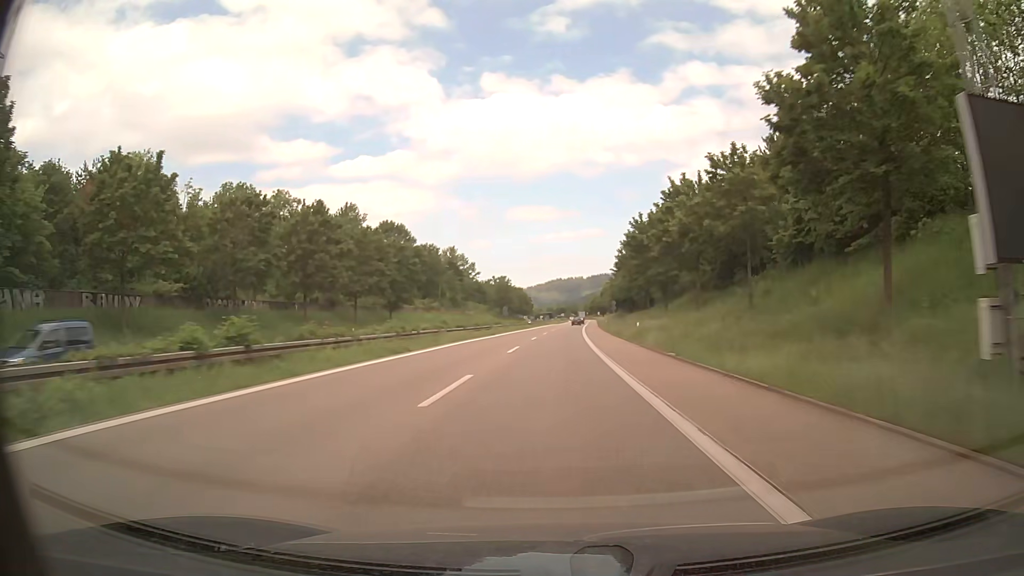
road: trunk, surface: asphalt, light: Day
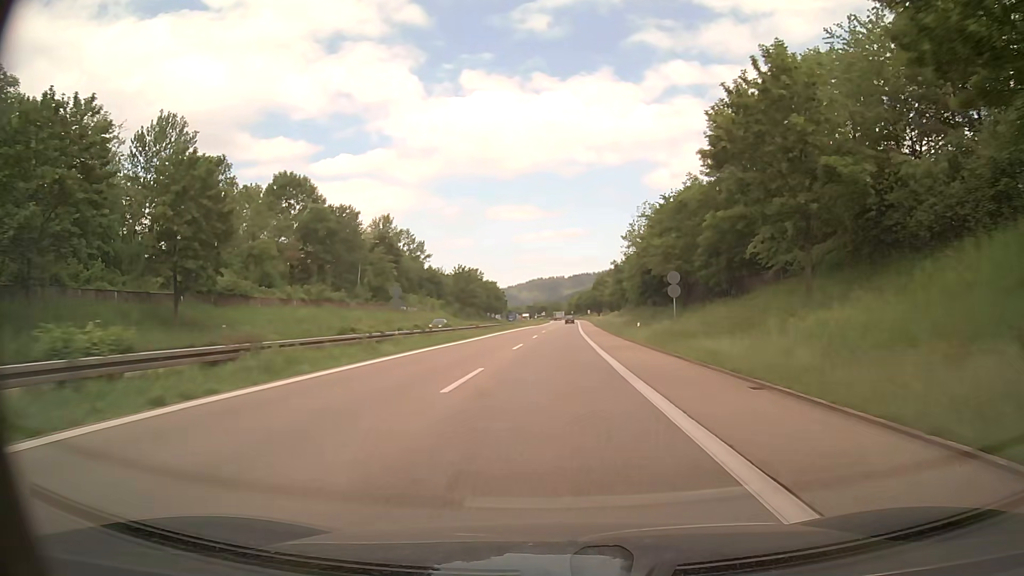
(+0.8, +50.0) m; +2°
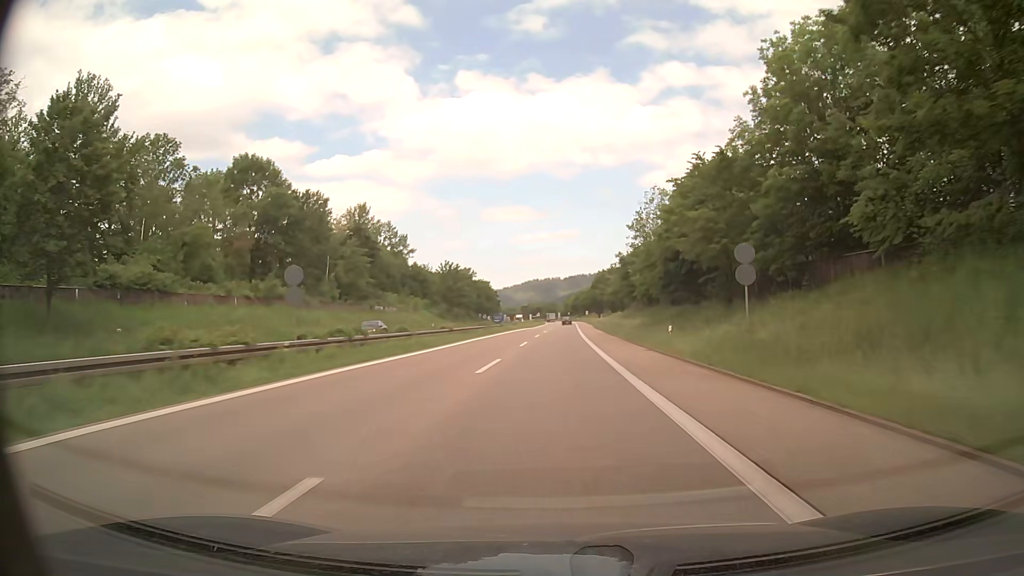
(0.0, +12.5) m; 0°
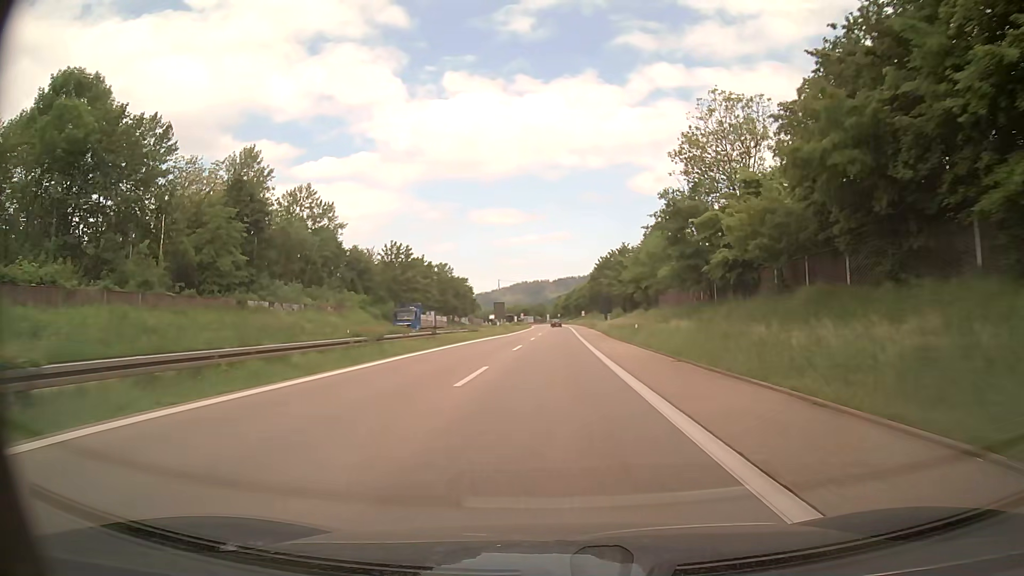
(+0.3, +37.6) m; +1°
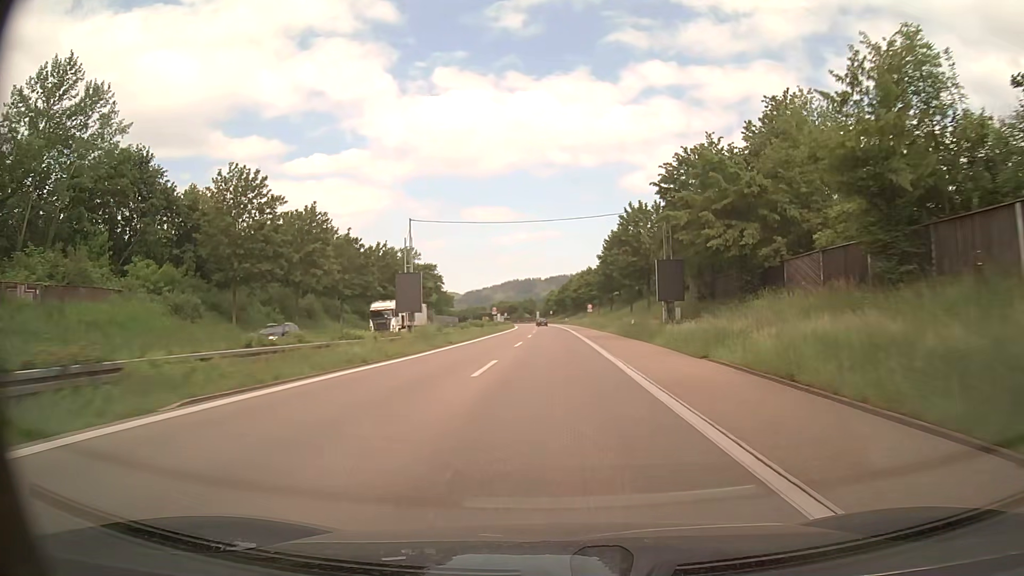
(0.0, +50.2) m; +1°
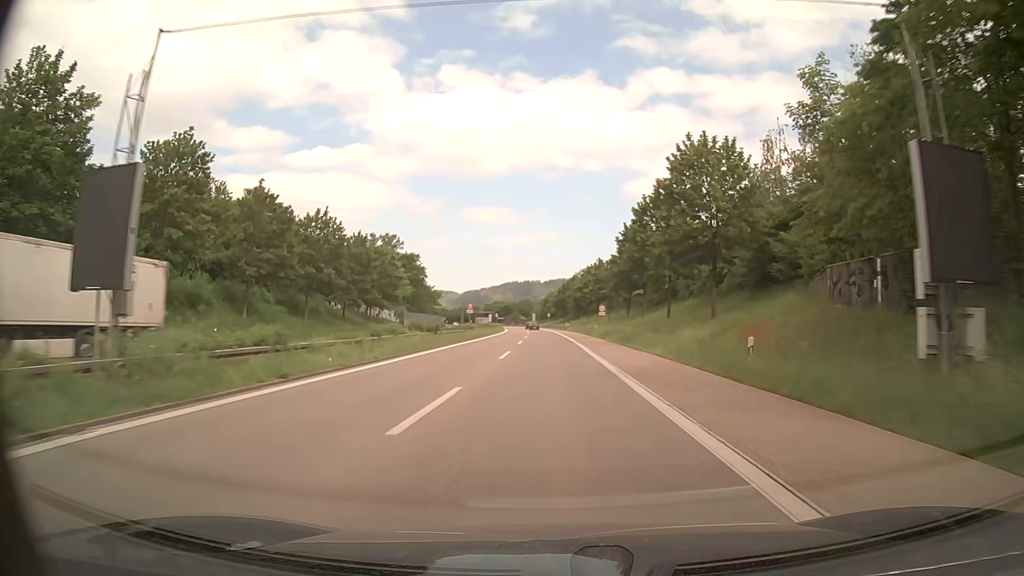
(0.0, +25.0) m; 0°
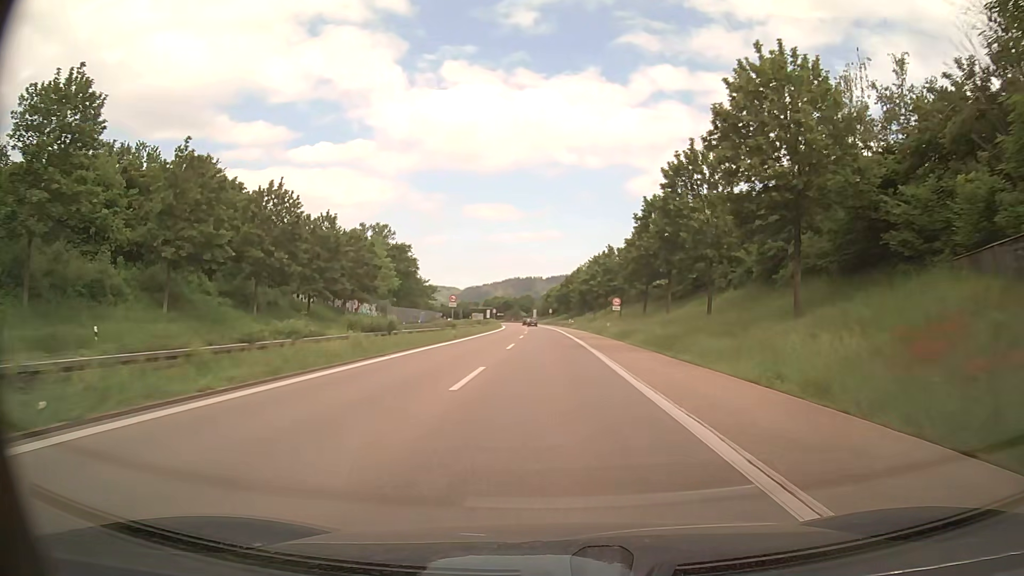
(0.0, +12.5) m; 0°
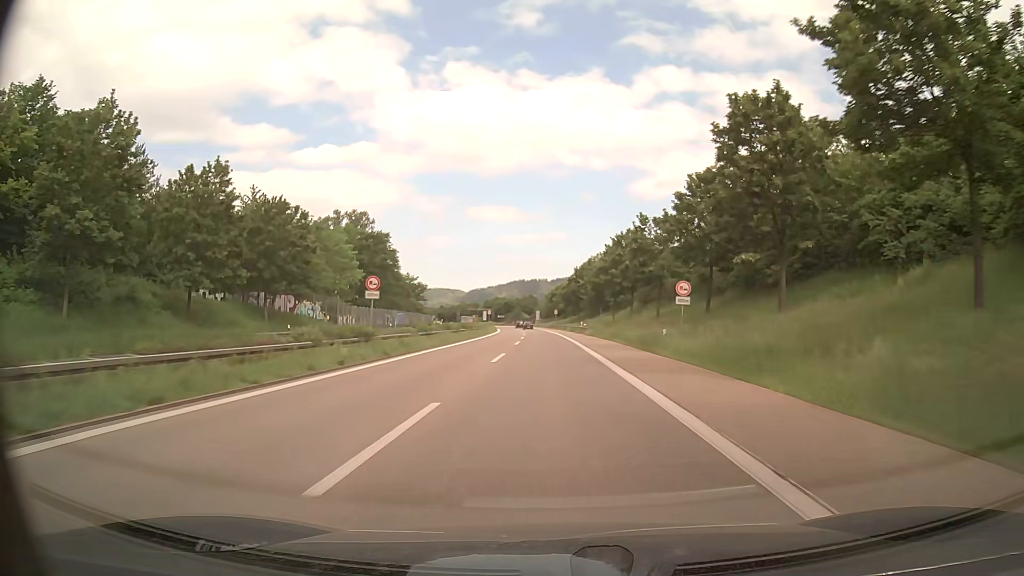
(0.0, +25.0) m; 0°
(0, +10) (0, +20) (0, +30) (0, +40) (-1, +50) (-1, +60) (-1, +70) (-2, +80) (-2, +90) (-3, +100) m
